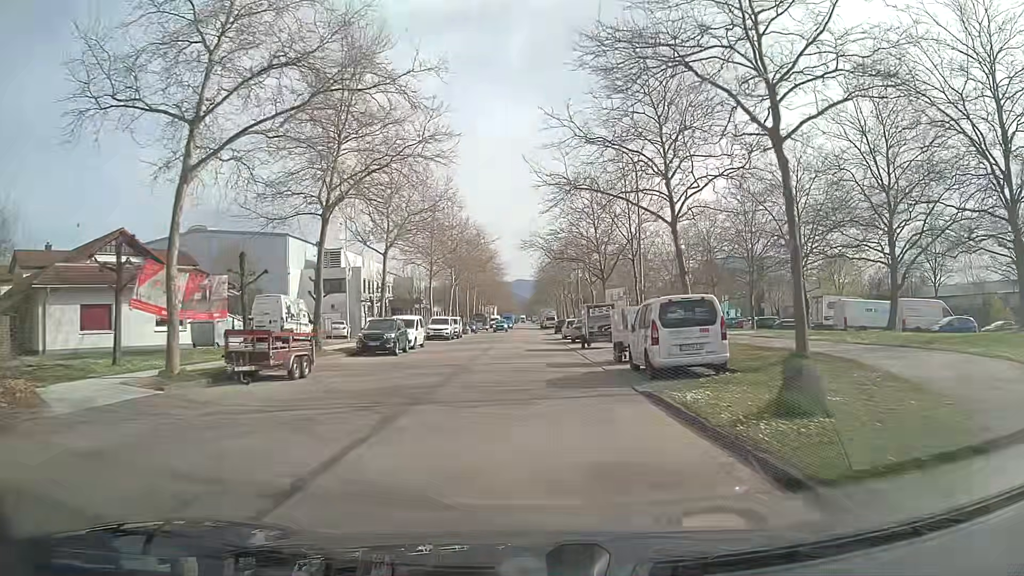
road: tertiary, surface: asphalt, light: Day
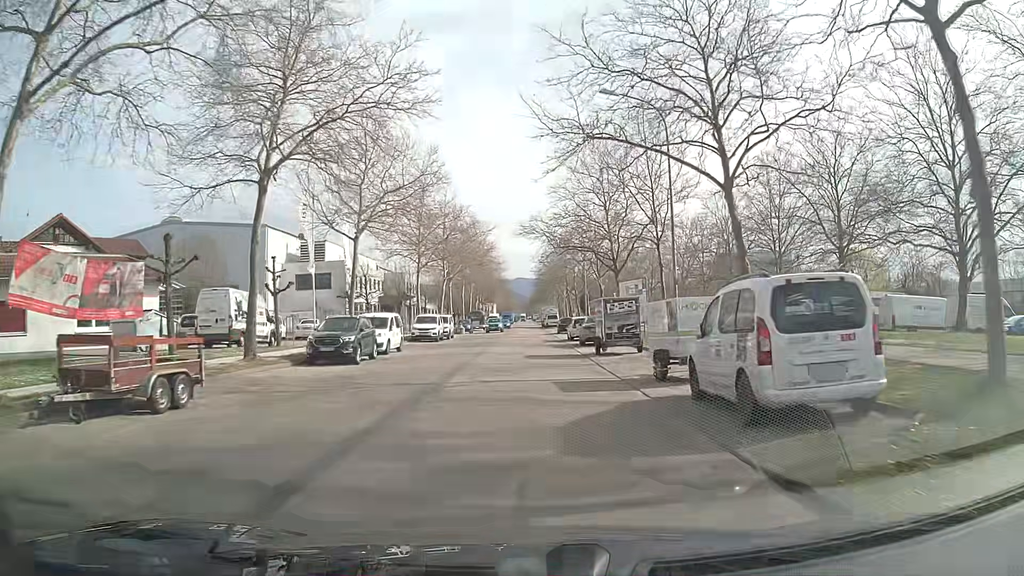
(0.0, +6.9) m; +1°
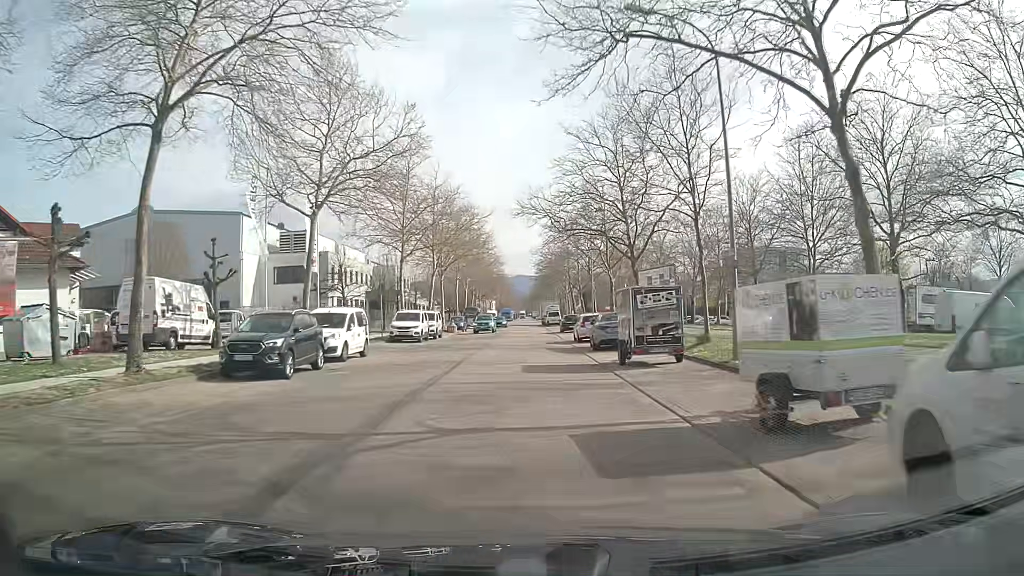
(-0.1, +6.8) m; -1°
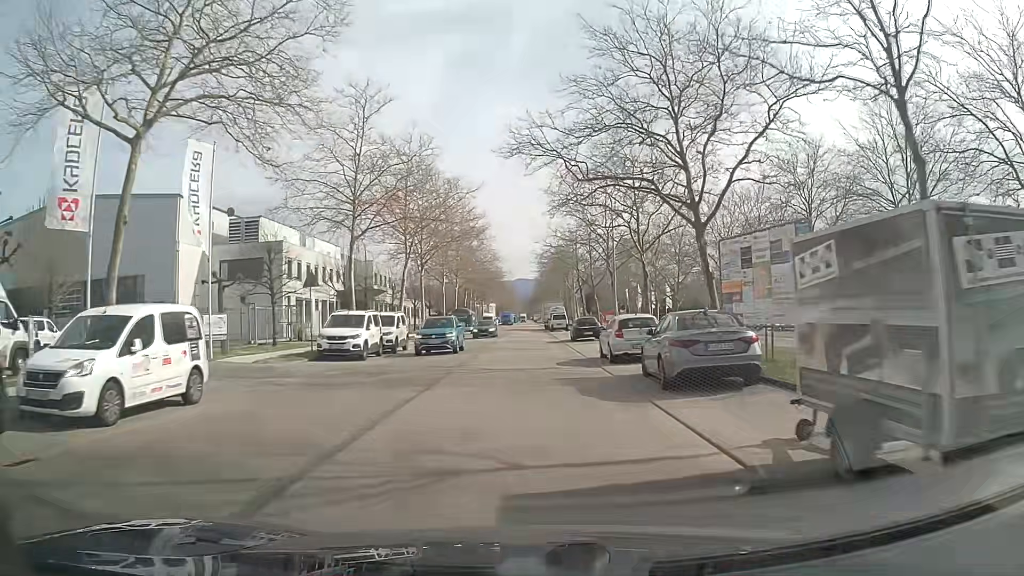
(+0.1, +13.2) m; +1°
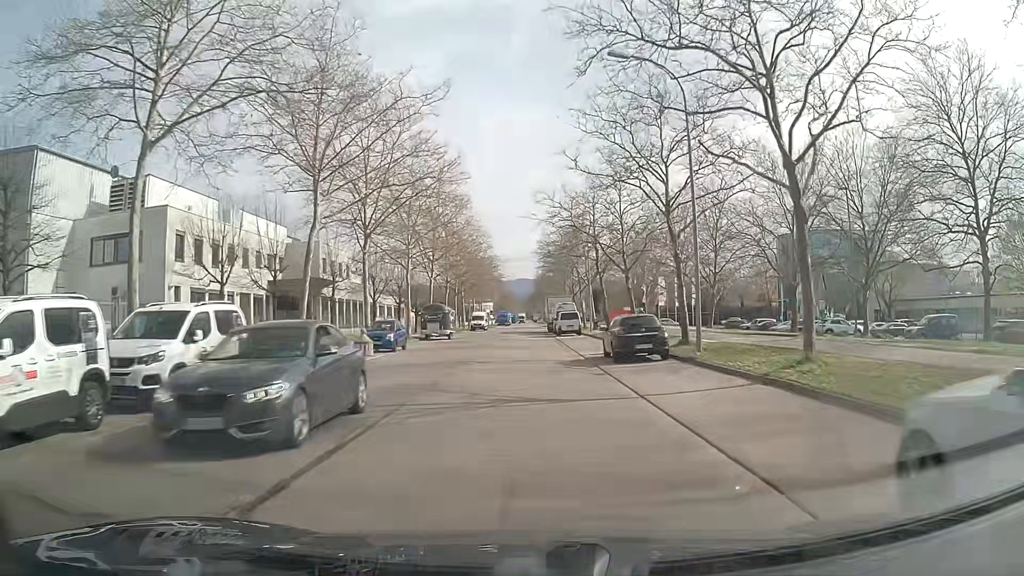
(-0.4, +19.2) m; -2°
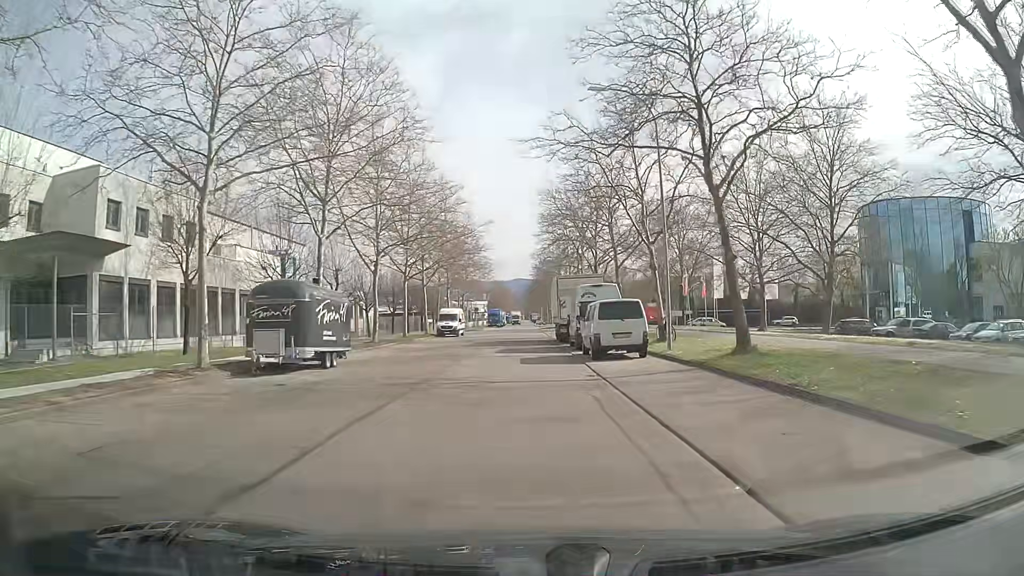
(+0.5, +31.0) m; +1°
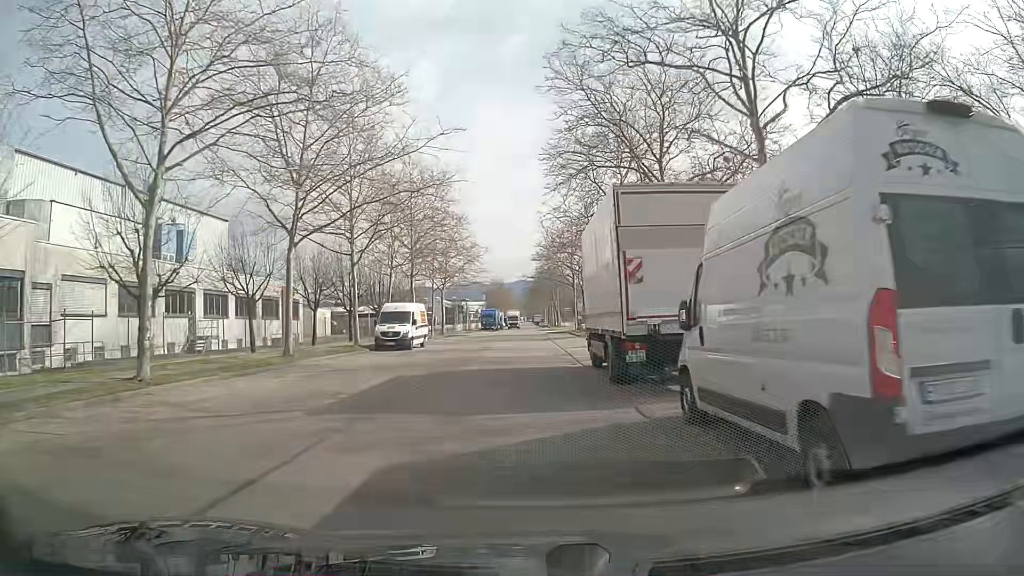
(0.0, +24.7) m; 0°
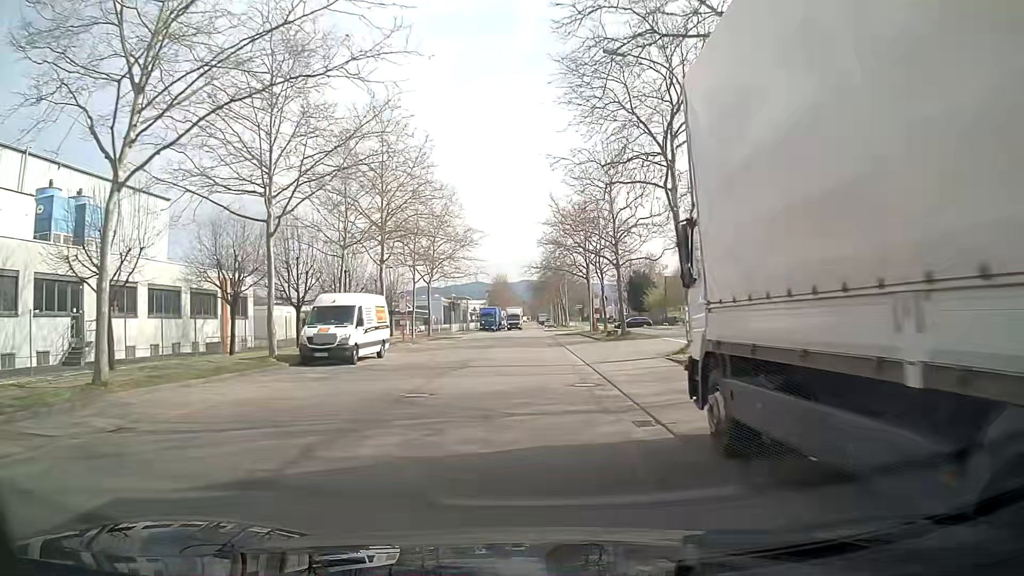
(0.0, +12.5) m; +1°
